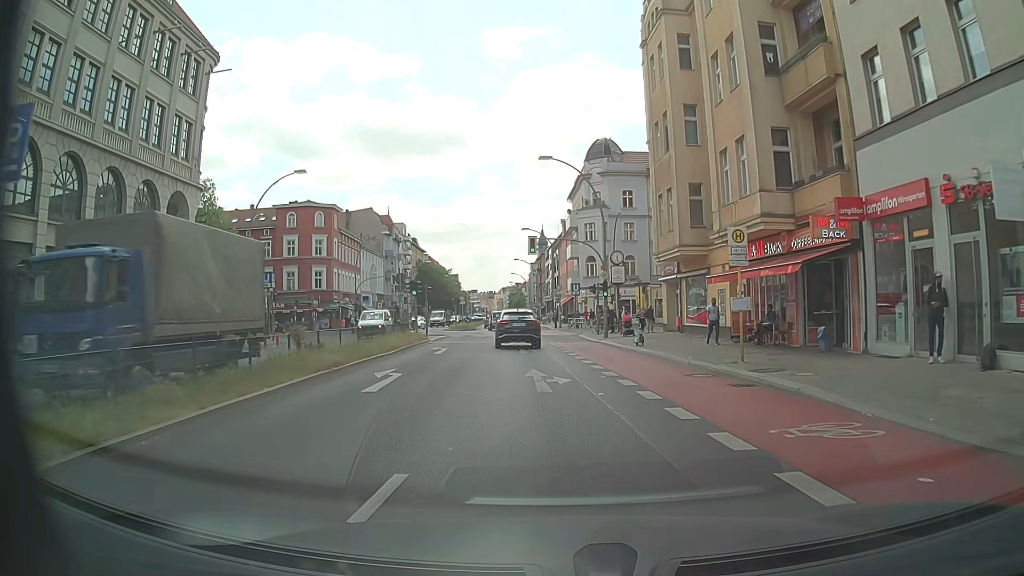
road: primary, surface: asphalt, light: Day
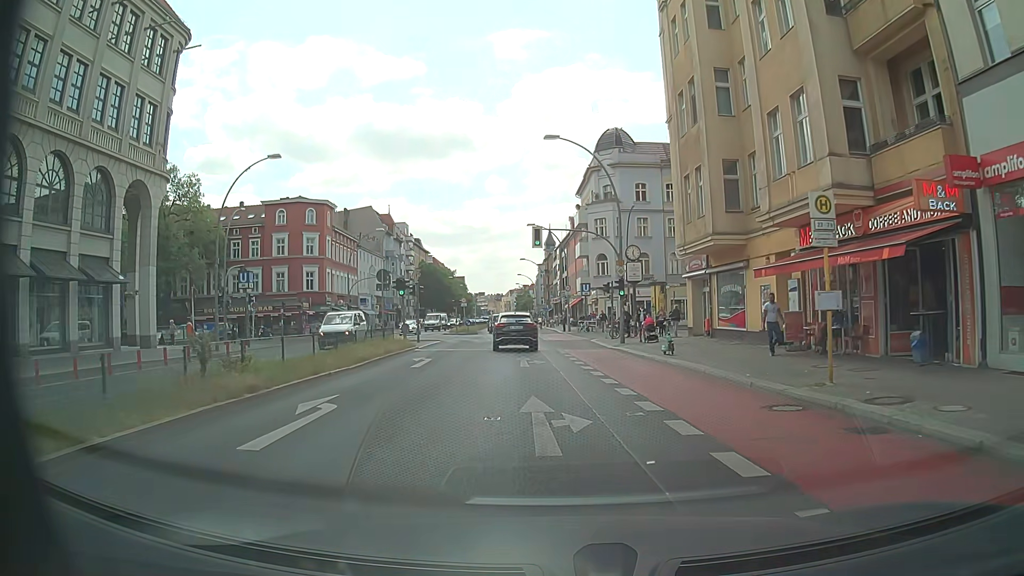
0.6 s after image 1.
(0.0, +5.1) m; 0°
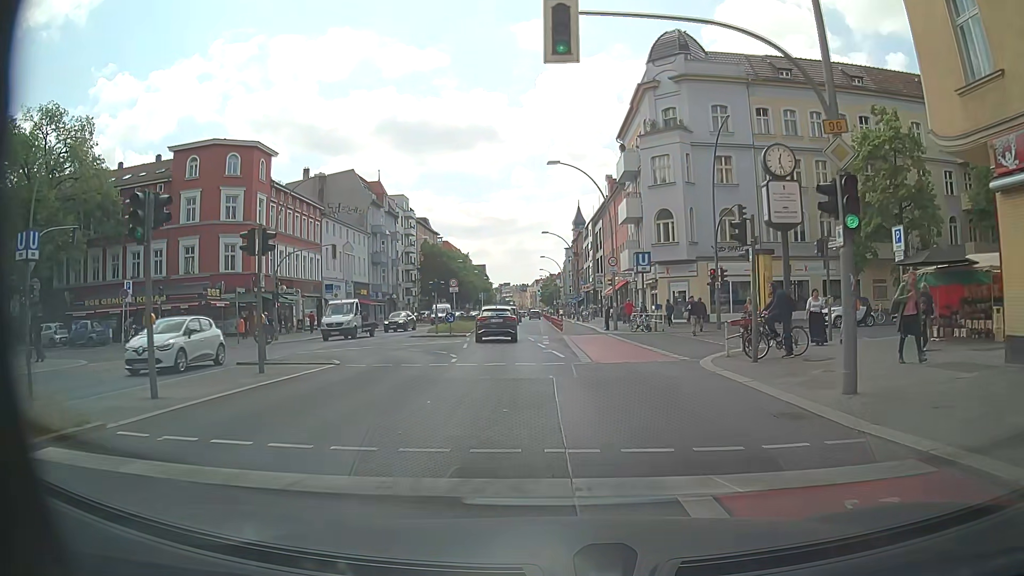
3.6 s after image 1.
(-0.7, +23.5) m; -3°
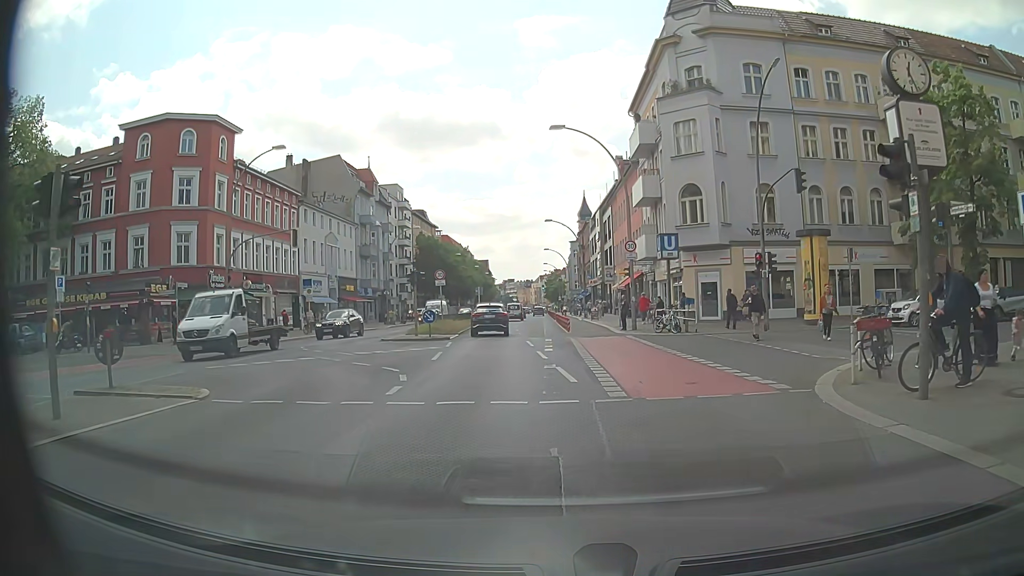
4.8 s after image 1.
(+0.1, +7.1) m; -1°
